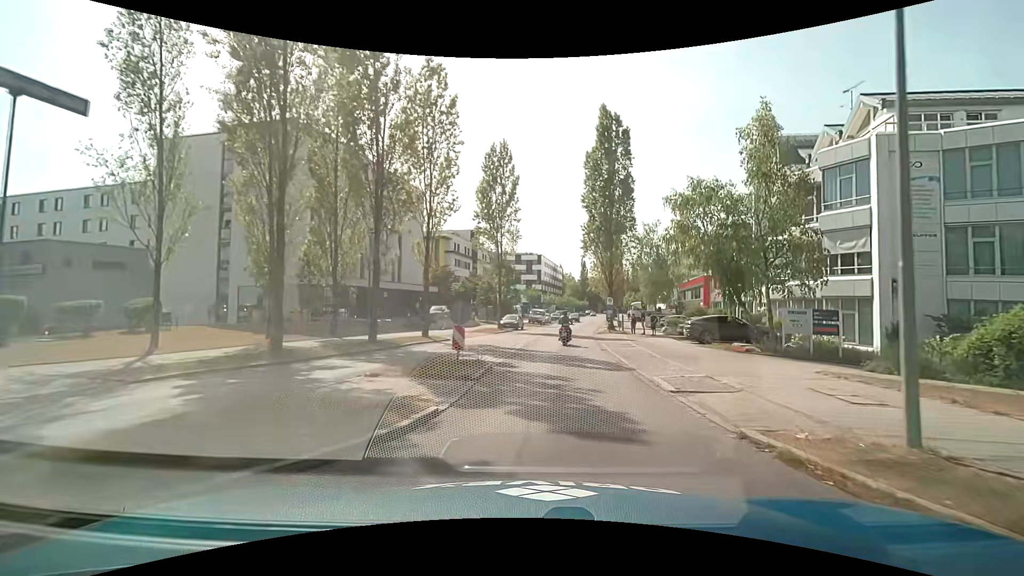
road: residential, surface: asphalt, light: Day
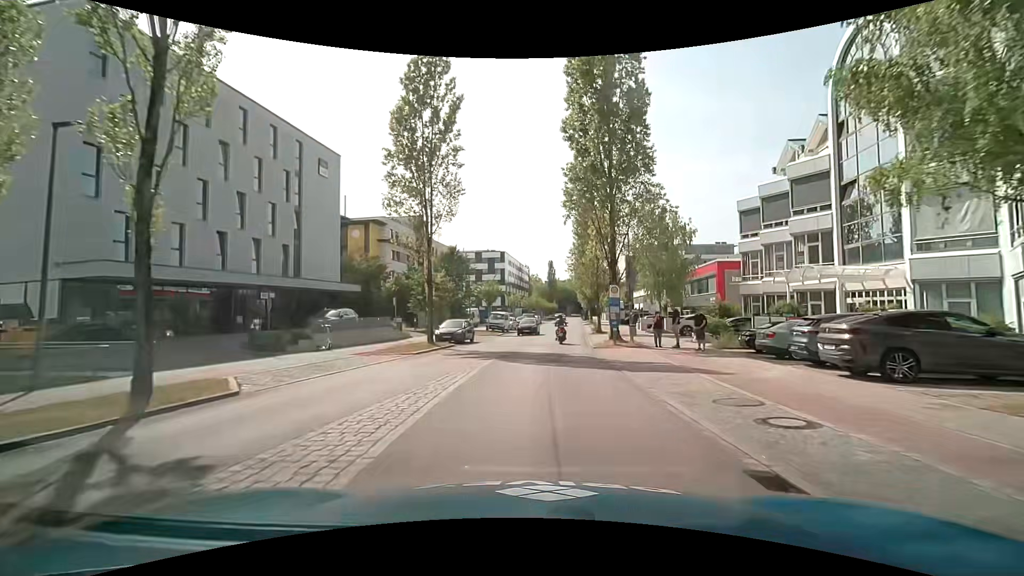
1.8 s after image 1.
(+0.8, +17.8) m; +4°
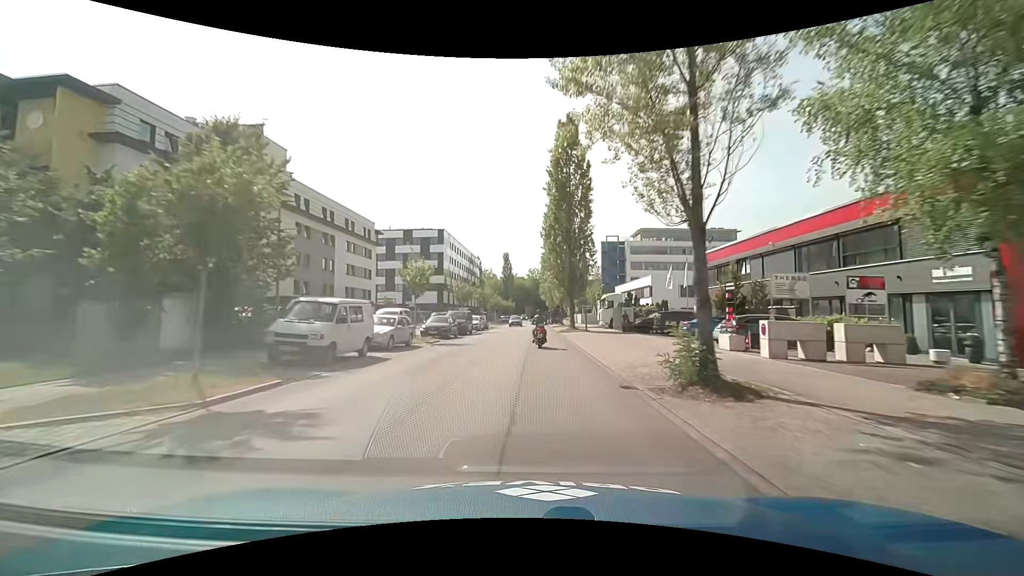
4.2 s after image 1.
(+1.8, +36.1) m; +4°
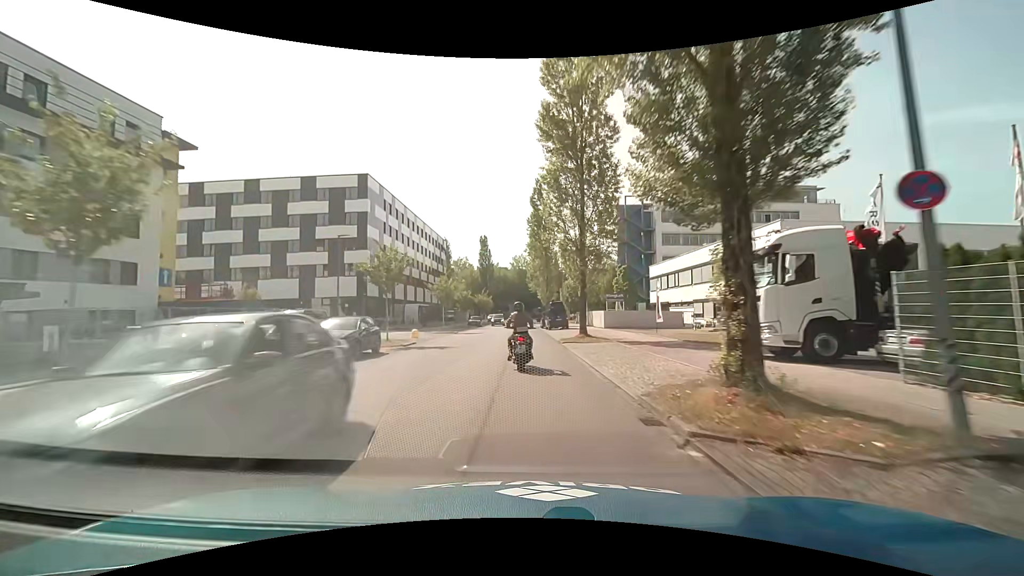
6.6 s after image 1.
(+0.9, +37.9) m; +2°
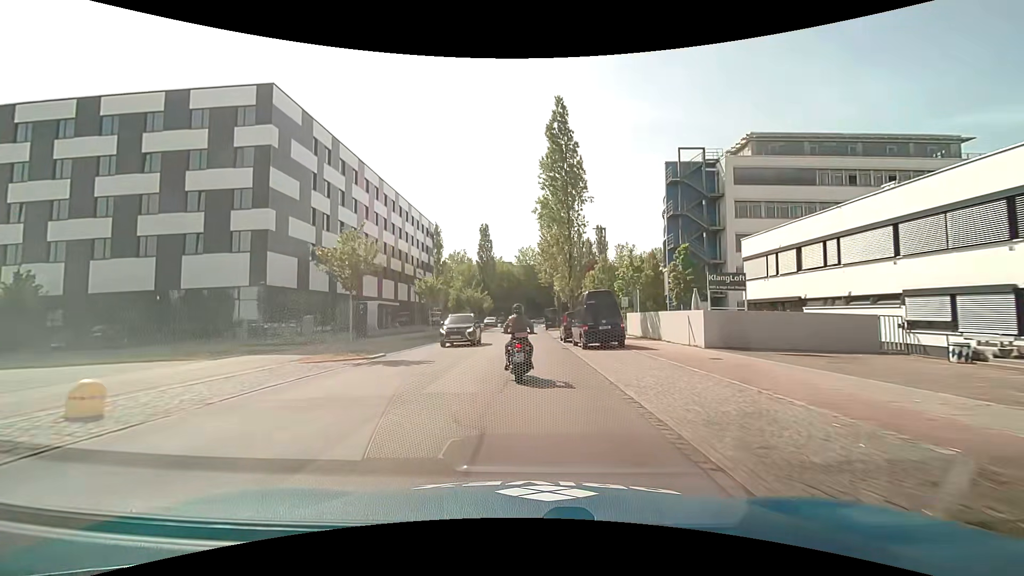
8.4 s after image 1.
(-0.2, +23.7) m; -1°
(0, +10) (0, +20) (0, +30) (0, +40) (0, +50) (0, +60) (0, +70) (+1, +80) (+1, +90) (+1, +100) m
